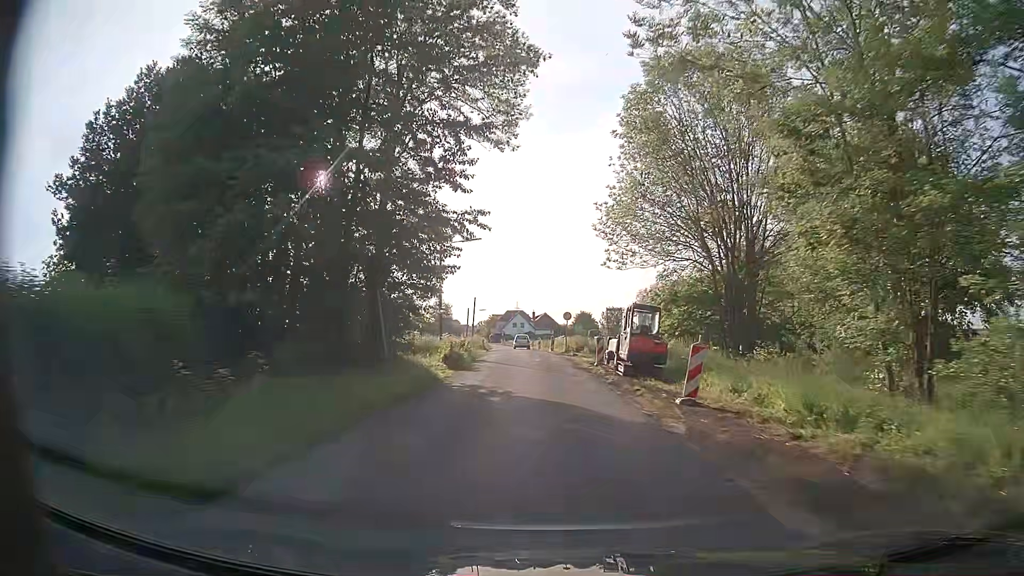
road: unclassified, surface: asphalt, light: Day
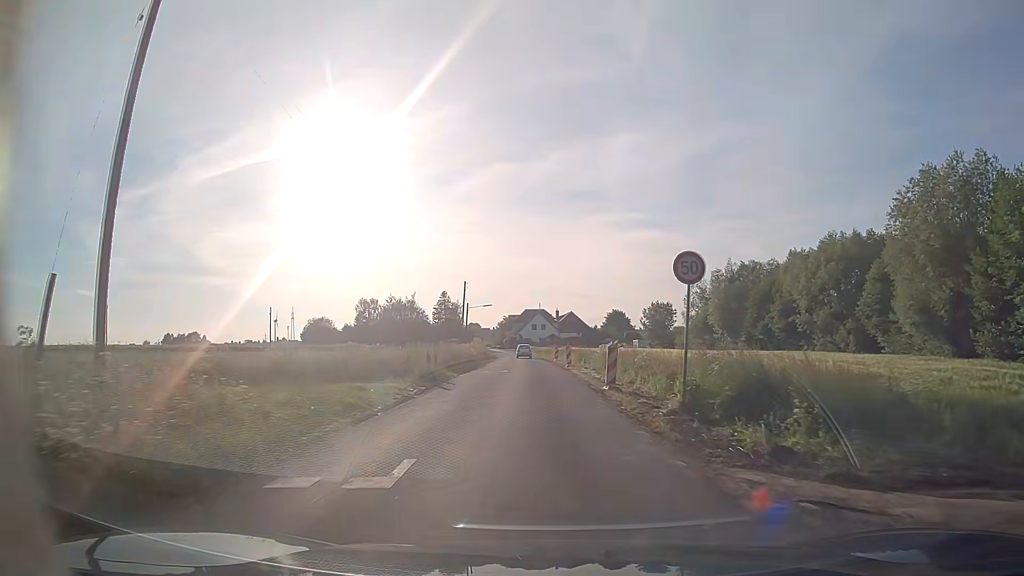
(-0.4, +36.1) m; -1°
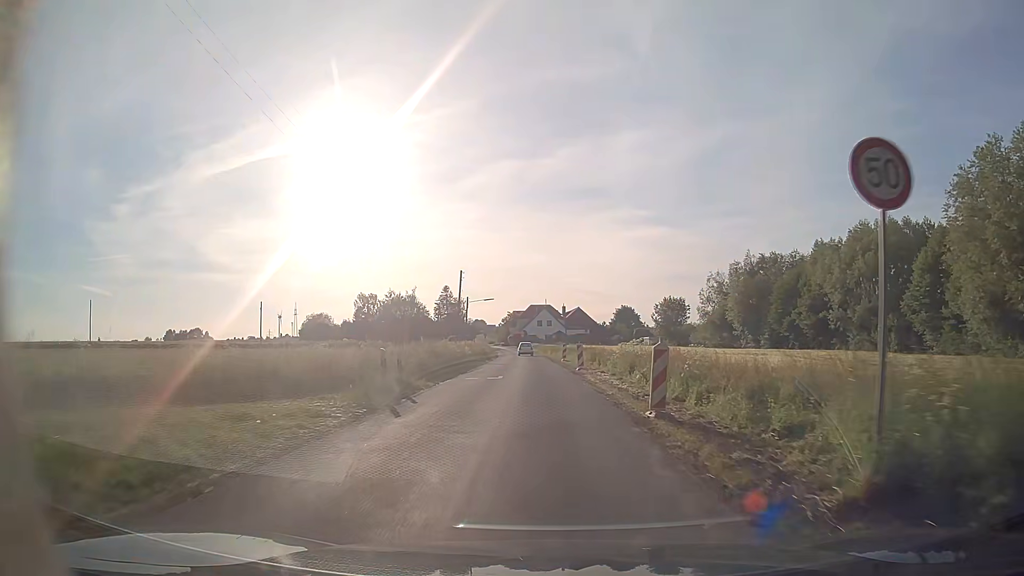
(-0.1, +7.3) m; -1°
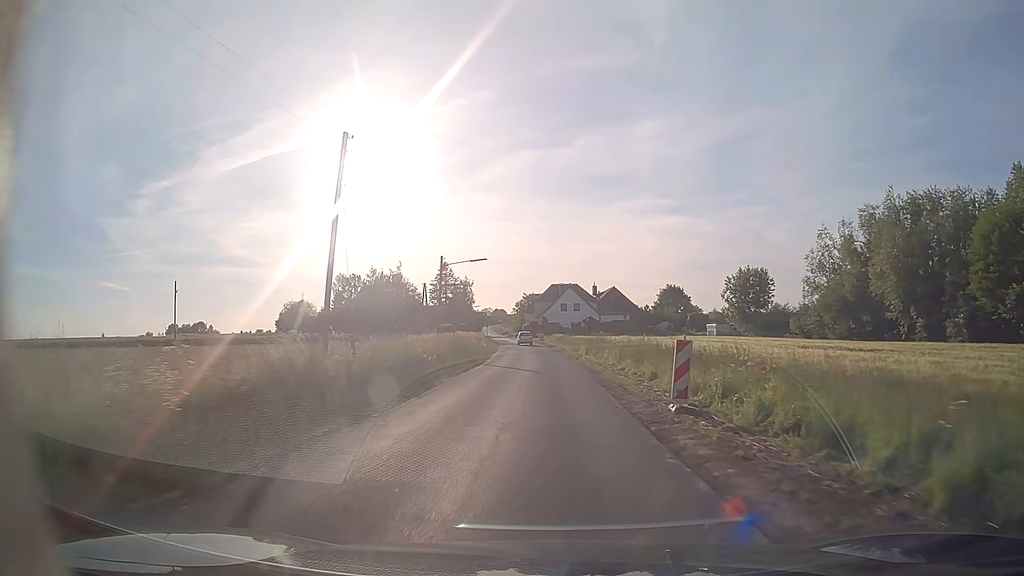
(-0.4, +37.9) m; -1°
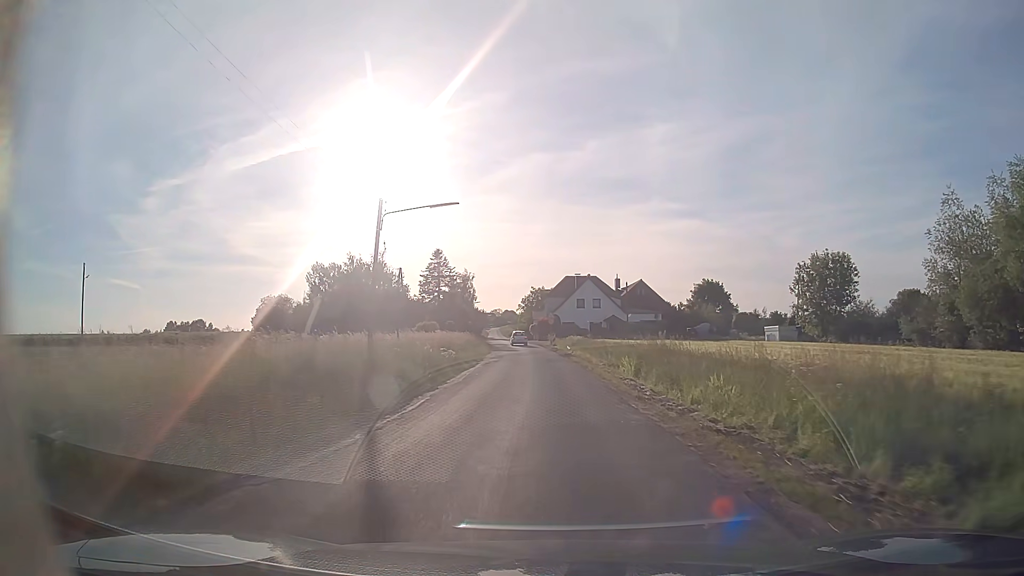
(-0.3, +23.0) m; -1°
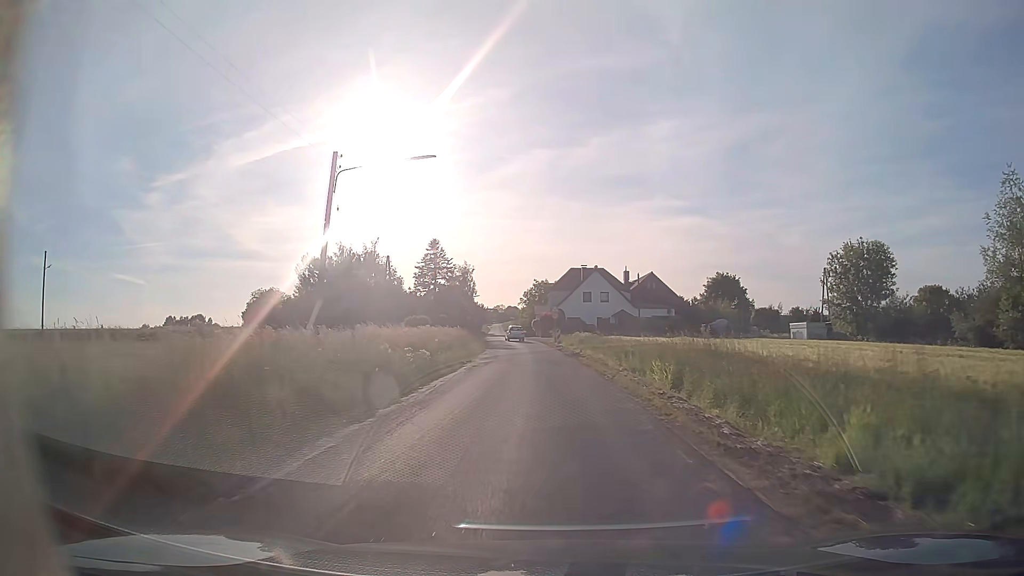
(0.0, +7.5) m; 0°
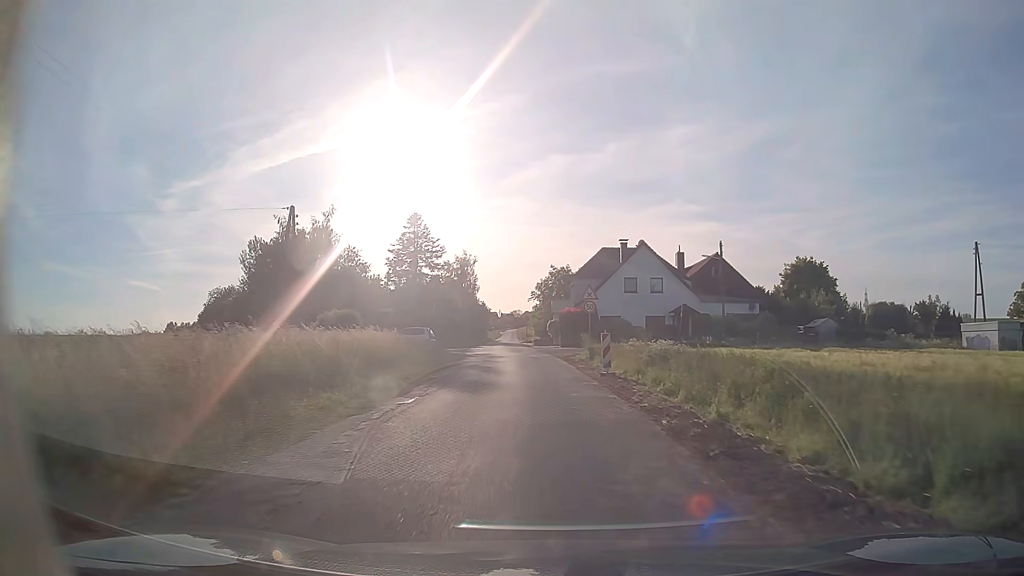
(-0.4, +29.7) m; -2°
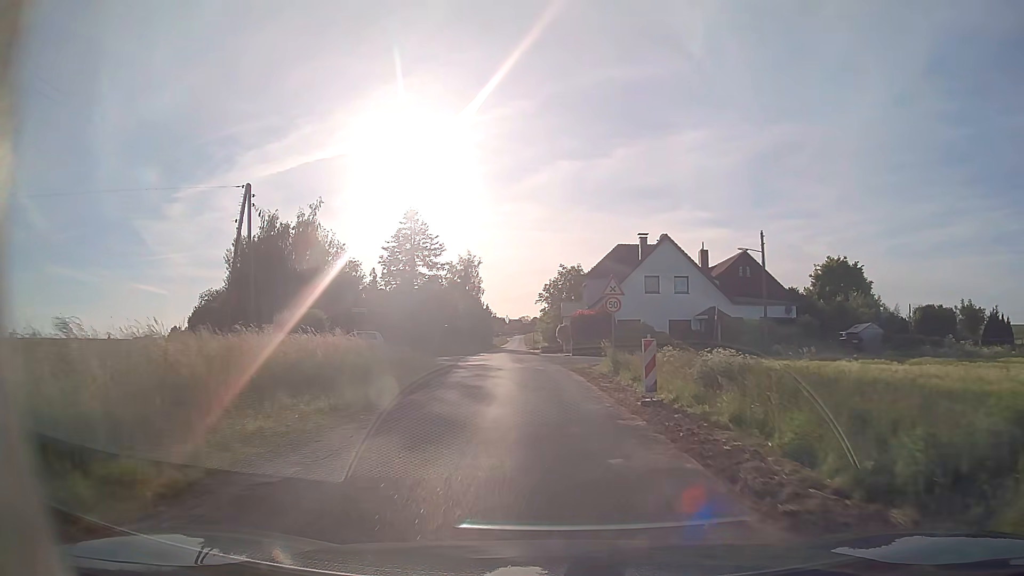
(0.0, +7.2) m; -1°
(0, +10) (0, +20) (-1, +30) (-2, +40) (-2, +50) (-3, +60) (-4, +70) (-4, +80) (-4, +90) (-5, +100) m
